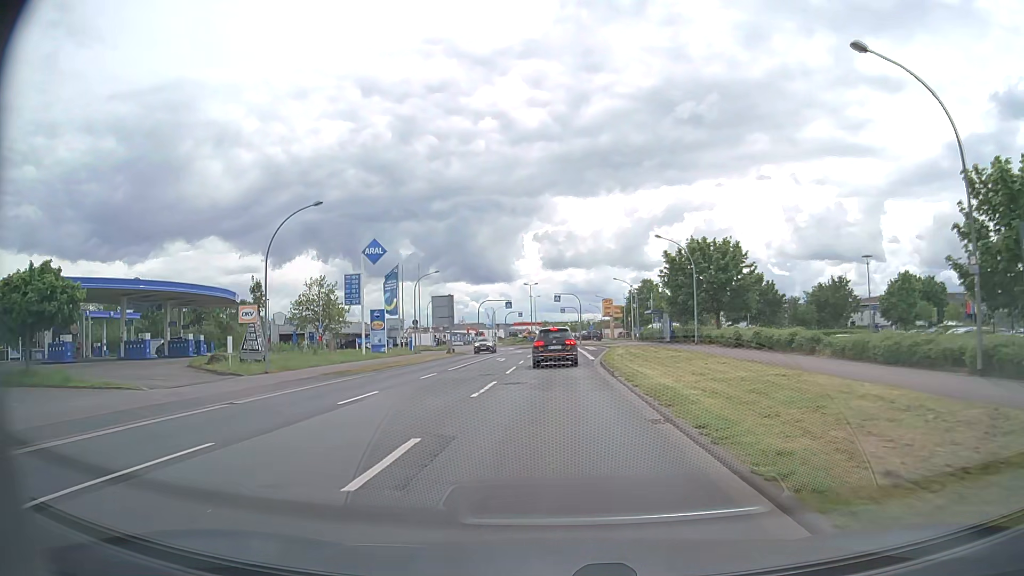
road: tertiary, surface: asphalt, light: Day
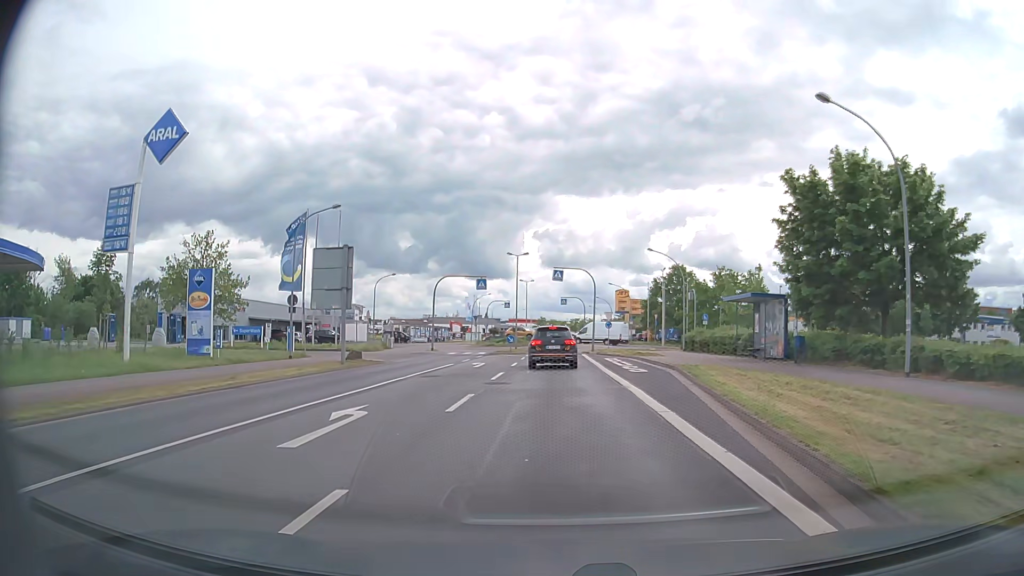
(-0.1, +30.0) m; 0°
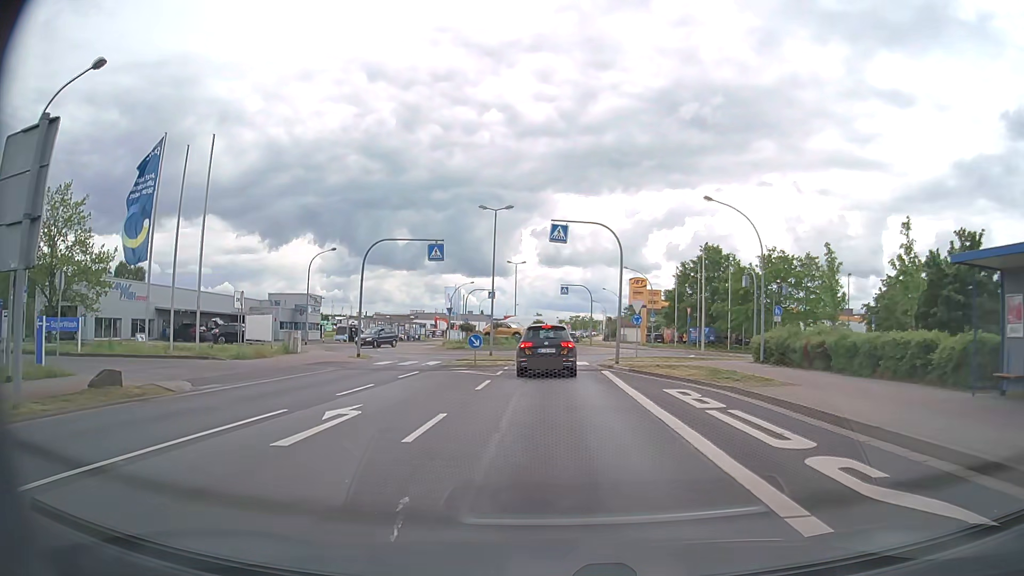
(+0.1, +20.0) m; 0°
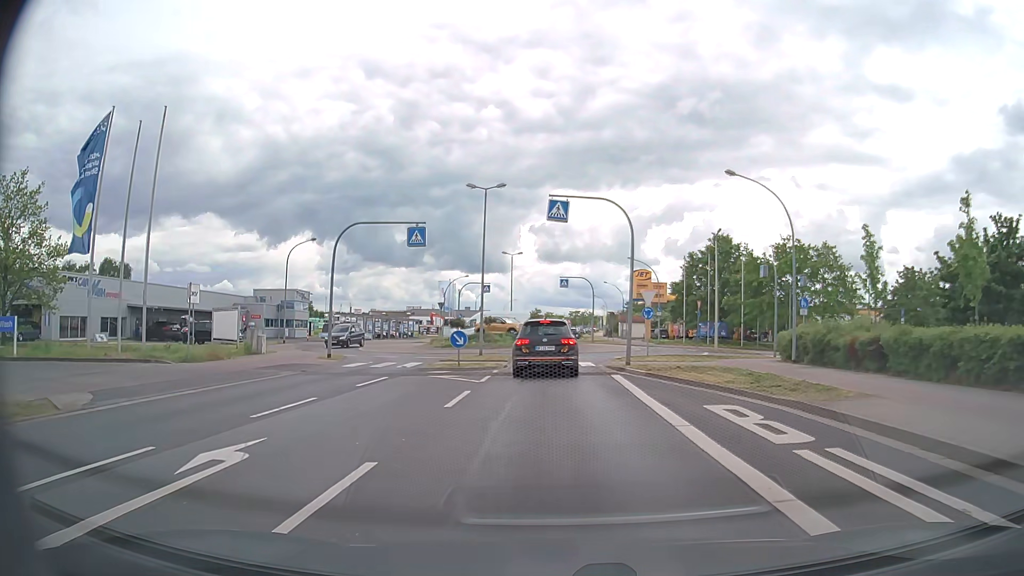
(0.0, +4.5) m; 0°
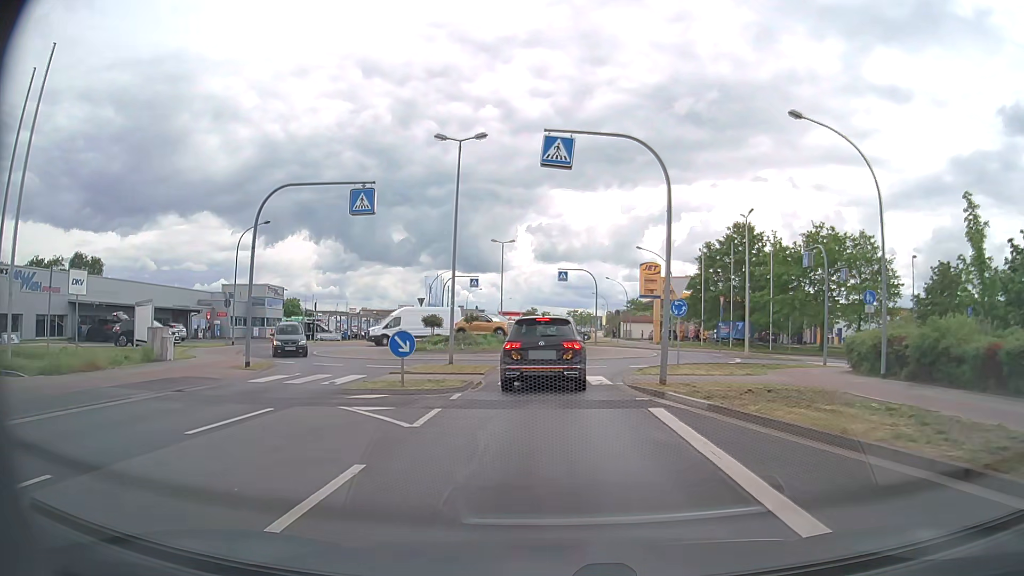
(0.0, +8.1) m; 0°
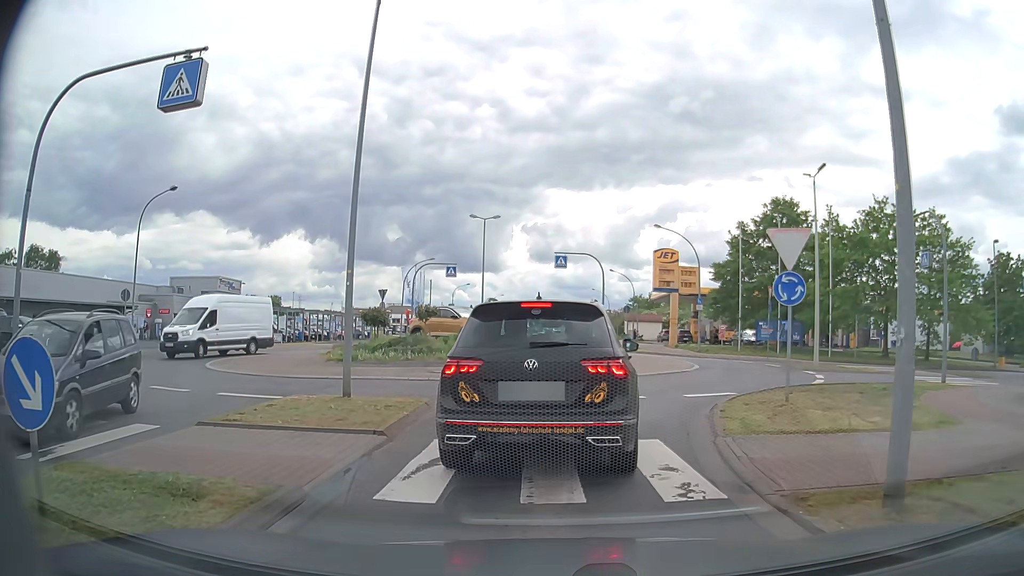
(+0.1, +10.7) m; +1°
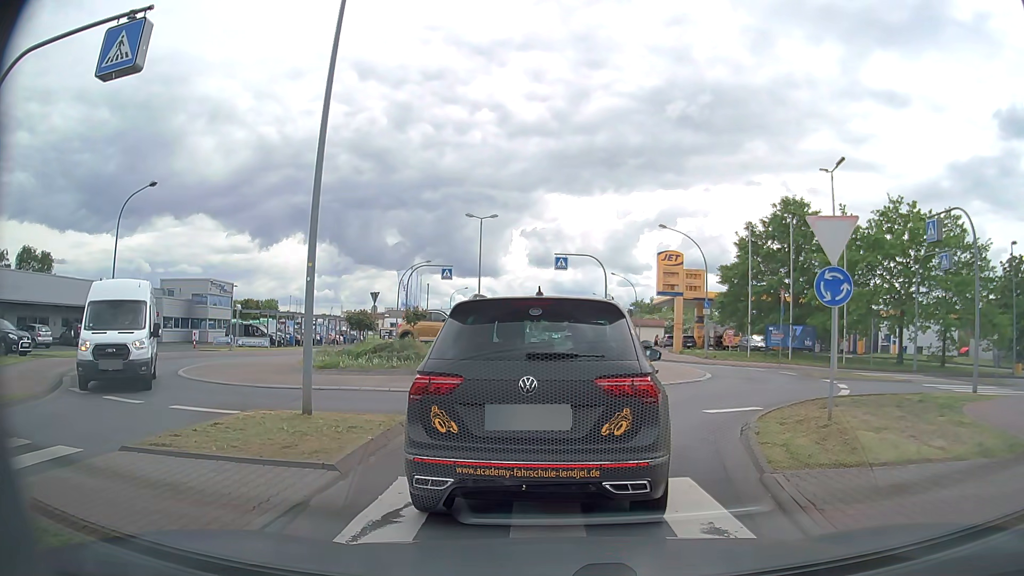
(0.0, +1.8) m; +1°
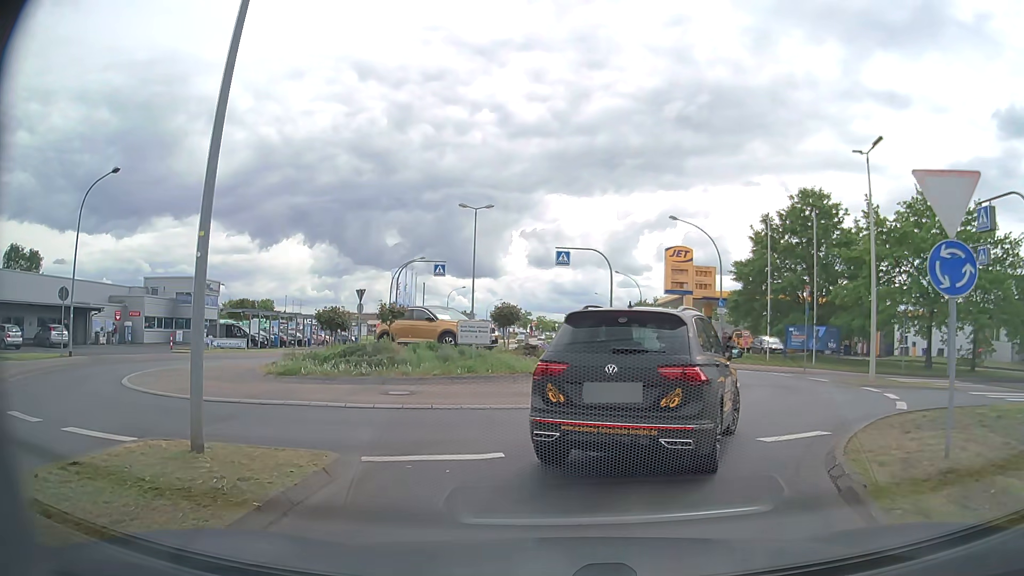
(-0.1, +3.5) m; -2°
(+1, +10) (+7, +17) (+17, +20) (+27, +20) (+37, +20) (+47, +20) (+57, +20) (+67, +20) (+77, +20) (+87, +20) m
